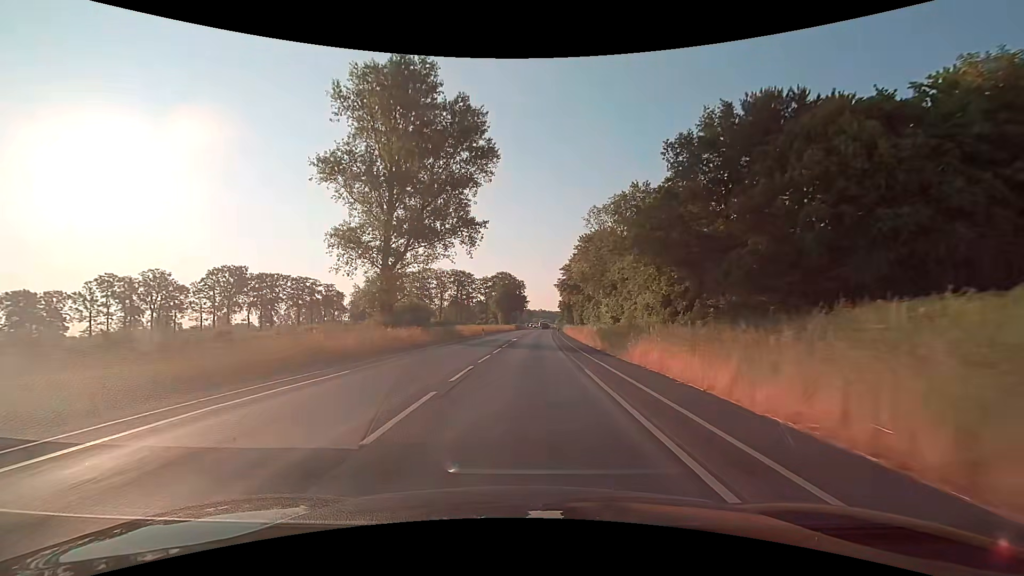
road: secondary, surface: asphalt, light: Day
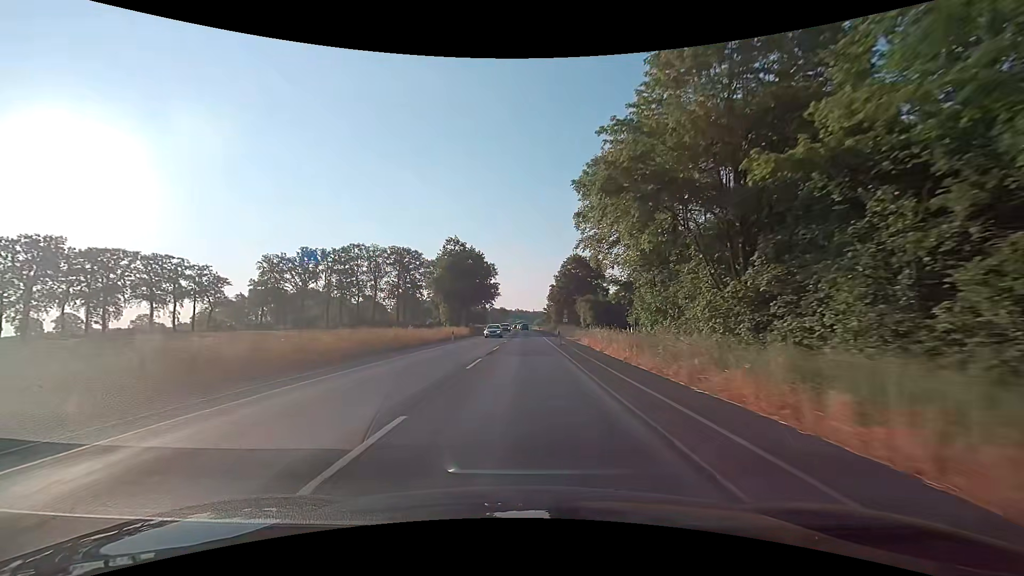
(+2.0, +62.4) m; +3°
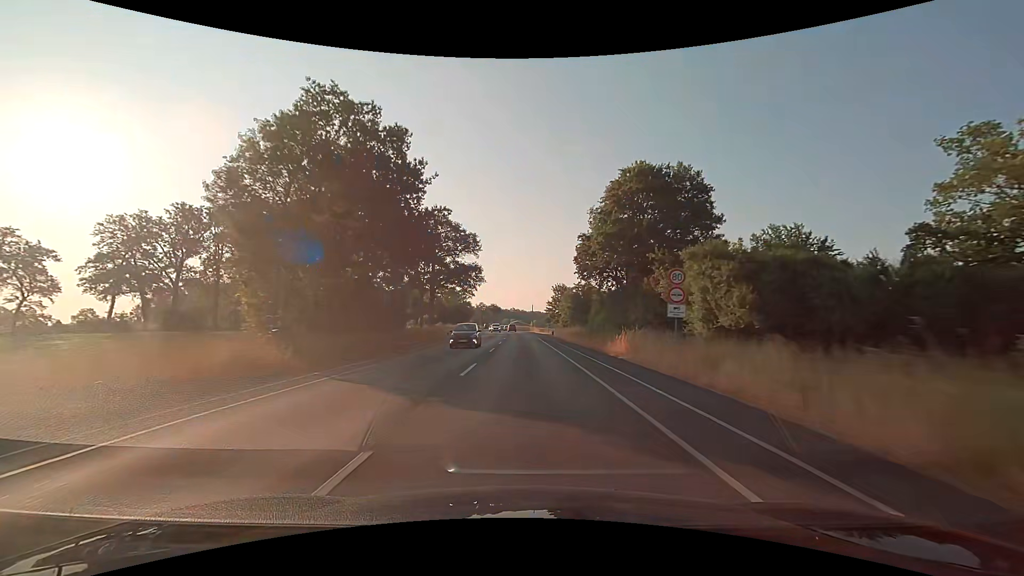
(-0.1, +49.9) m; 0°
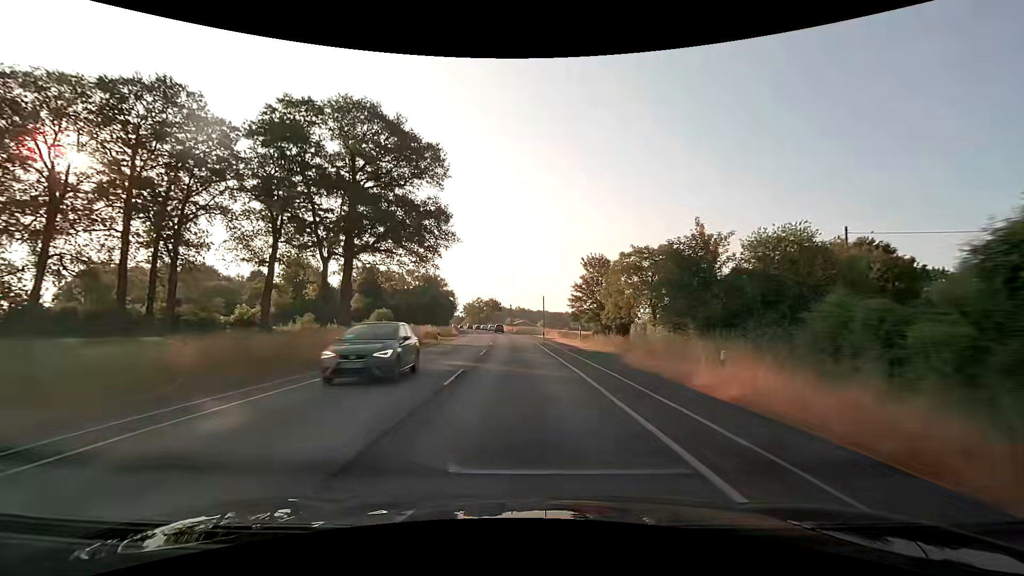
(0.0, +49.9) m; -1°
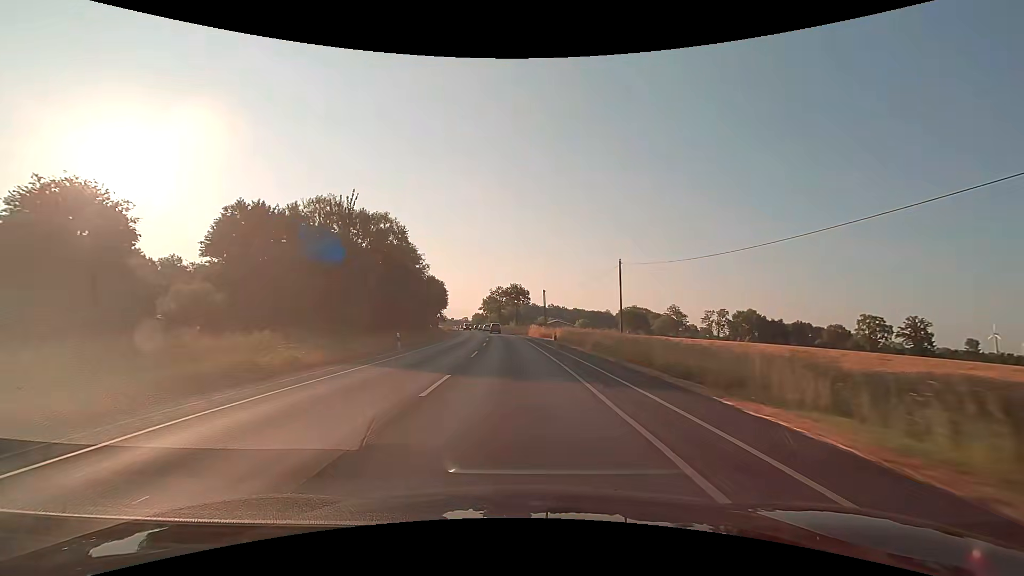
(-1.7, +62.4) m; -3°
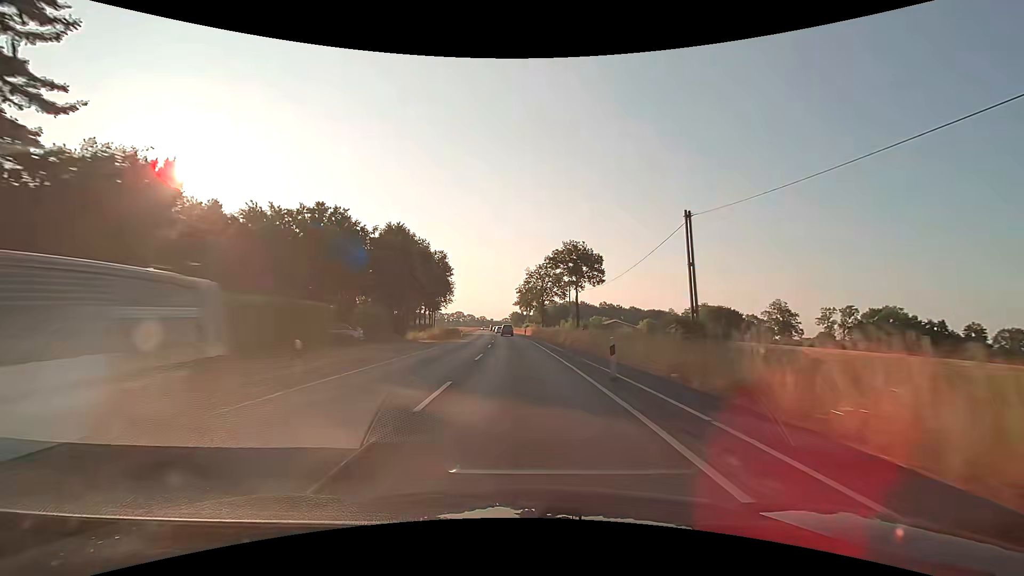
(-2.7, +62.4) m; -5°
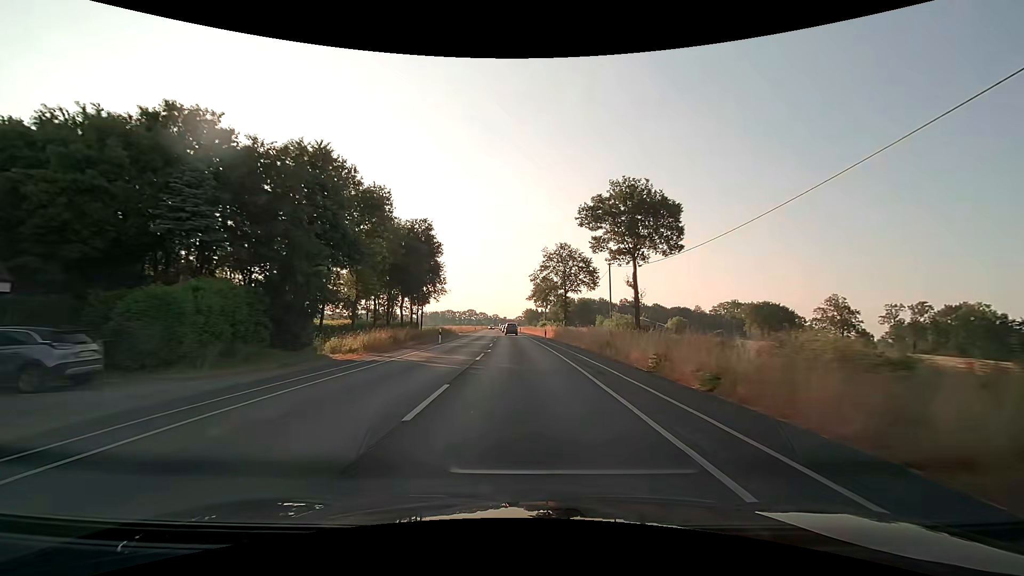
(-0.4, +25.0) m; -2°
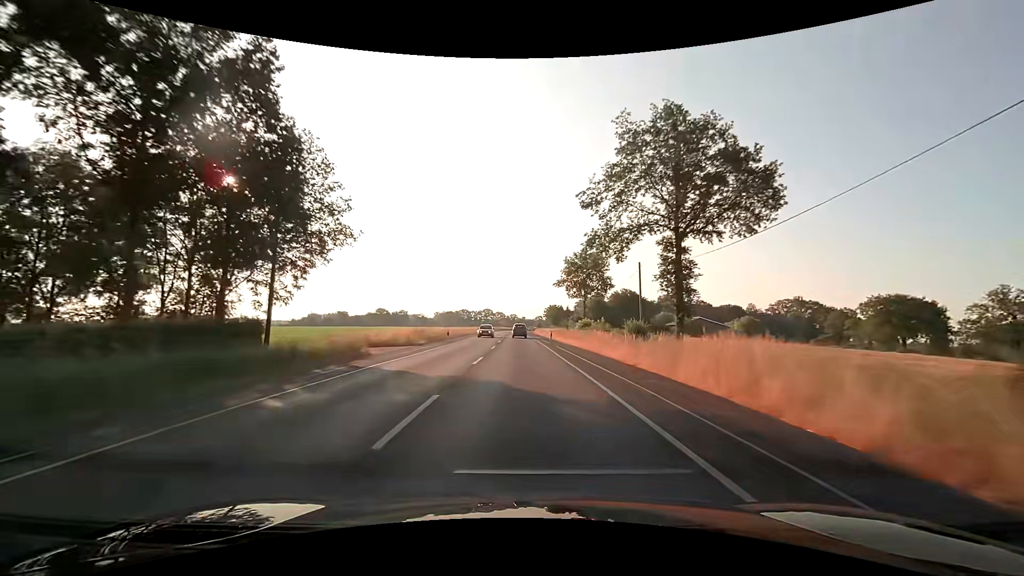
(-1.1, +50.1) m; -2°
(0, +10) (0, +20) (0, +30) (0, +40) (-1, +50) (-1, +60) (-1, +70) (-1, +80) (-1, +90) (-1, +100) m
